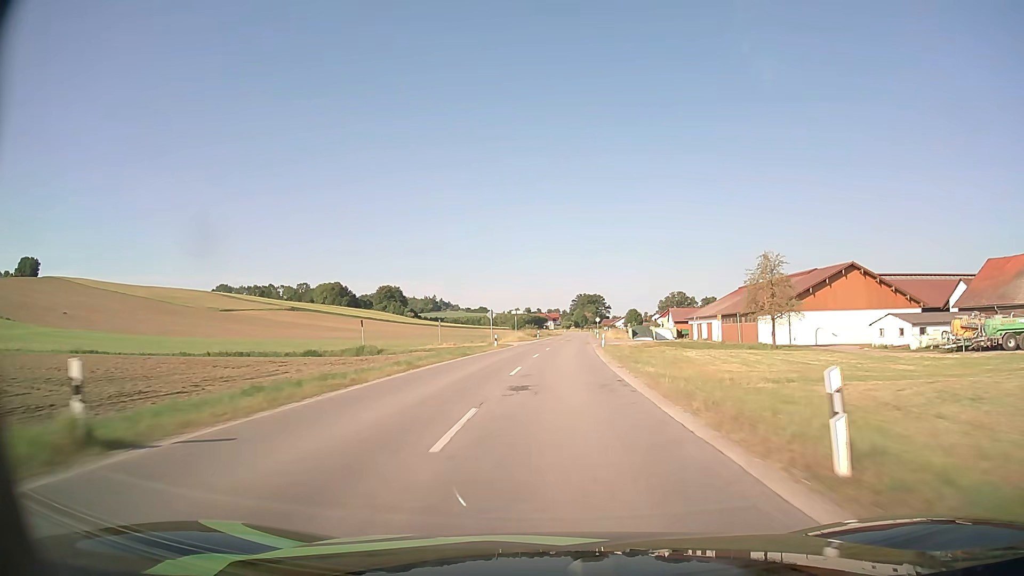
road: secondary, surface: asphalt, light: Day
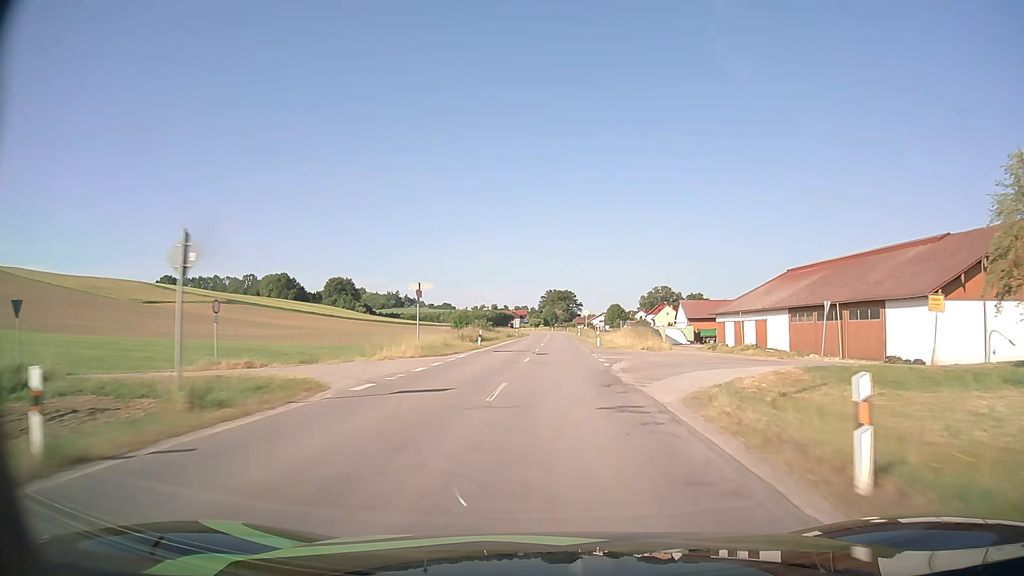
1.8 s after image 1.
(+1.1, +43.3) m; +3°
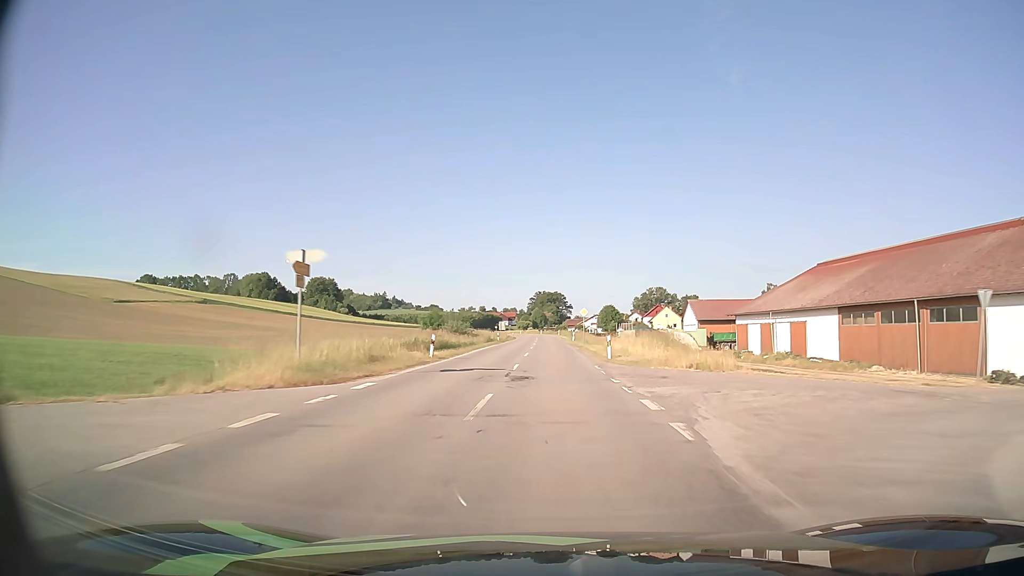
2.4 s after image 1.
(+0.1, +14.4) m; +1°
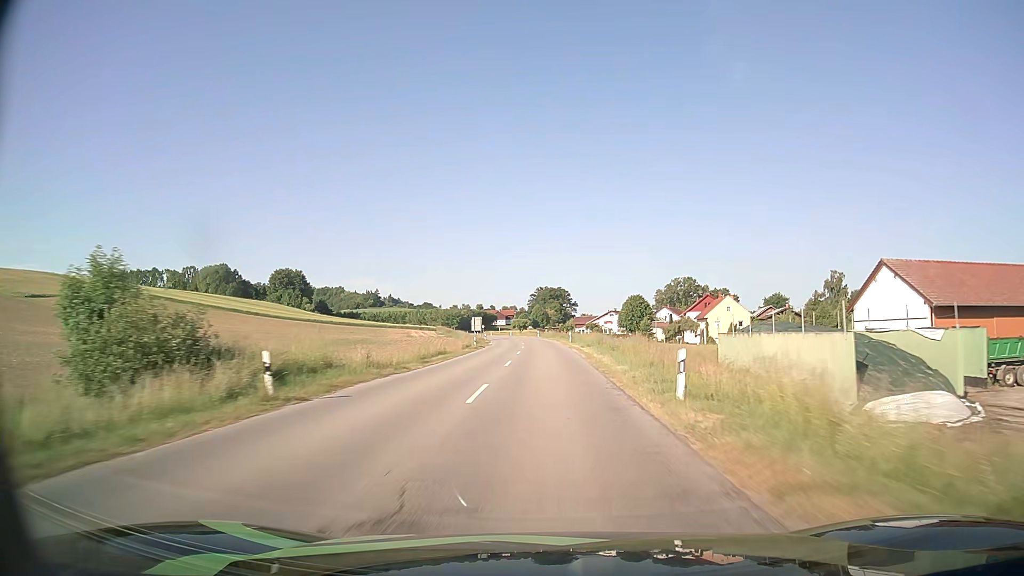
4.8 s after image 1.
(+0.4, +57.4) m; 0°
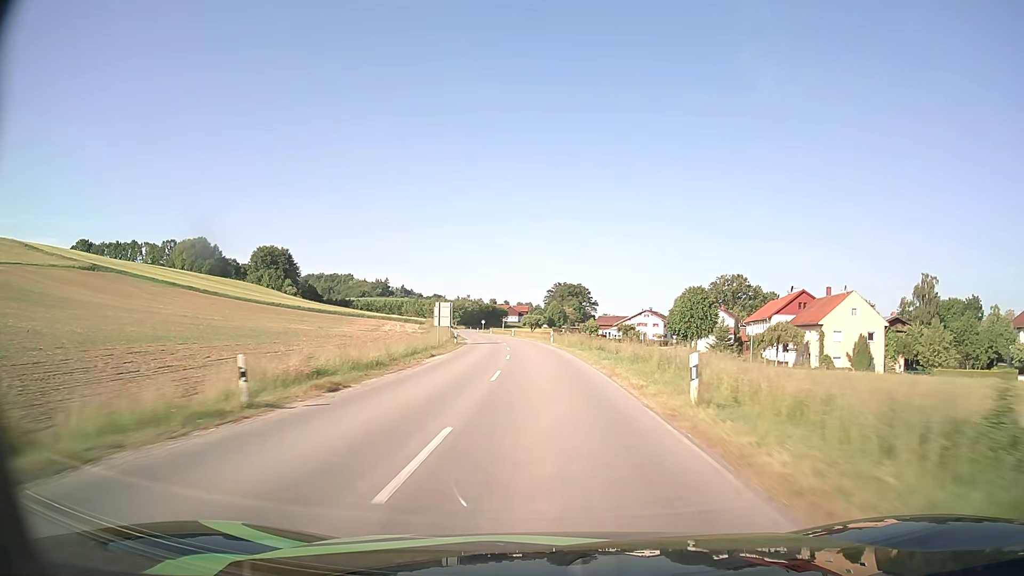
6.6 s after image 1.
(-0.4, +43.1) m; -1°
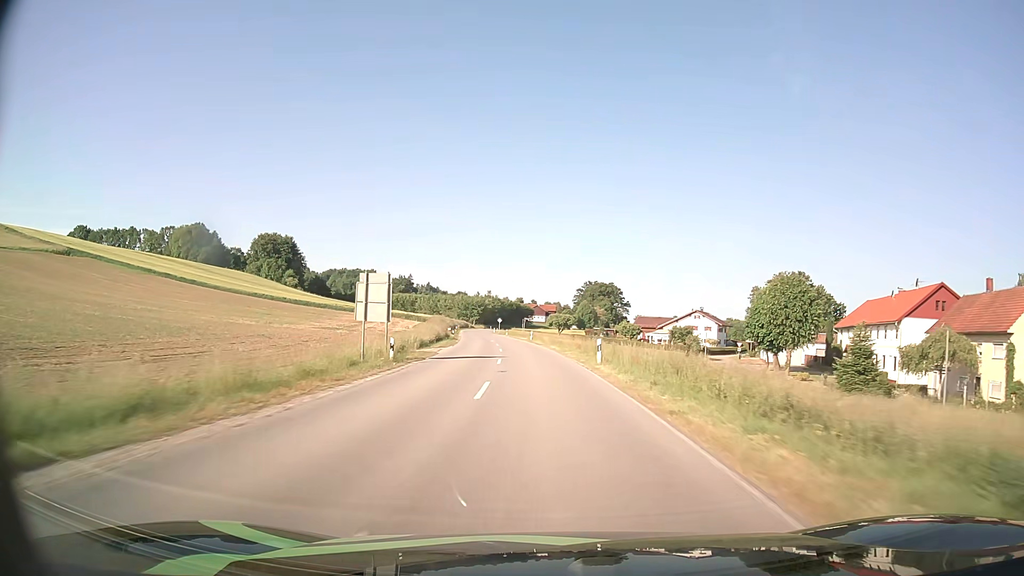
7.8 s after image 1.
(-0.5, +28.7) m; -2°
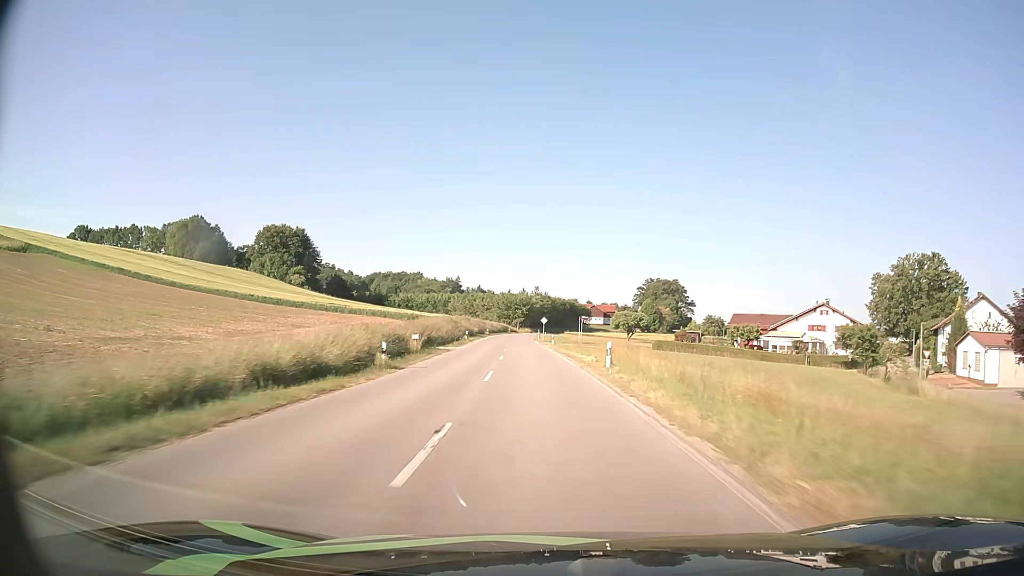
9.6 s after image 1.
(-1.8, +43.1) m; -5°
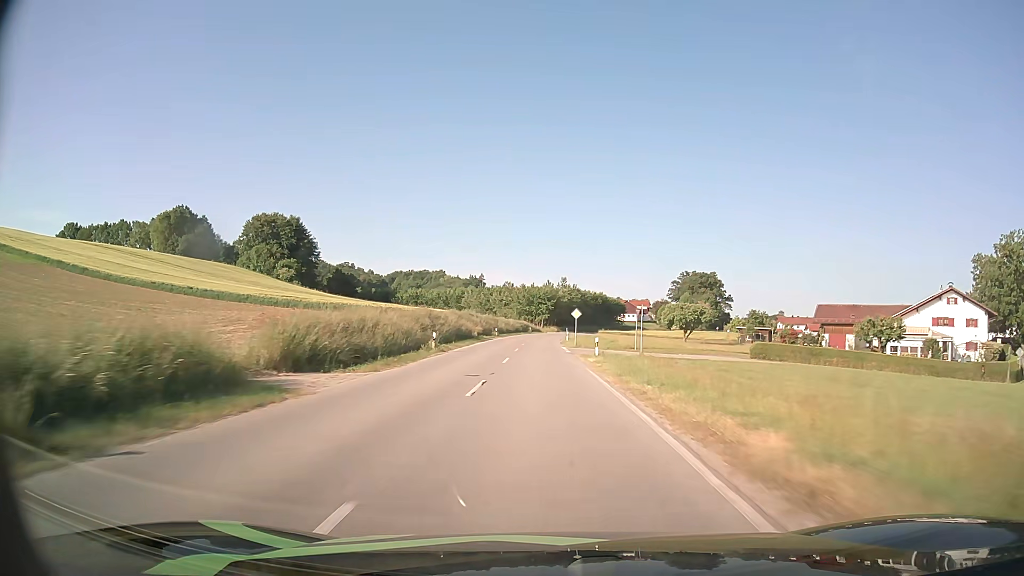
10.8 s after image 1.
(-0.6, +28.9) m; -2°
(0, +10) (0, +20) (-1, +30) (-1, +40) (-1, +50) (-1, +60) (-1, +70) (-1, +80) (0, +90) (0, +100) m
